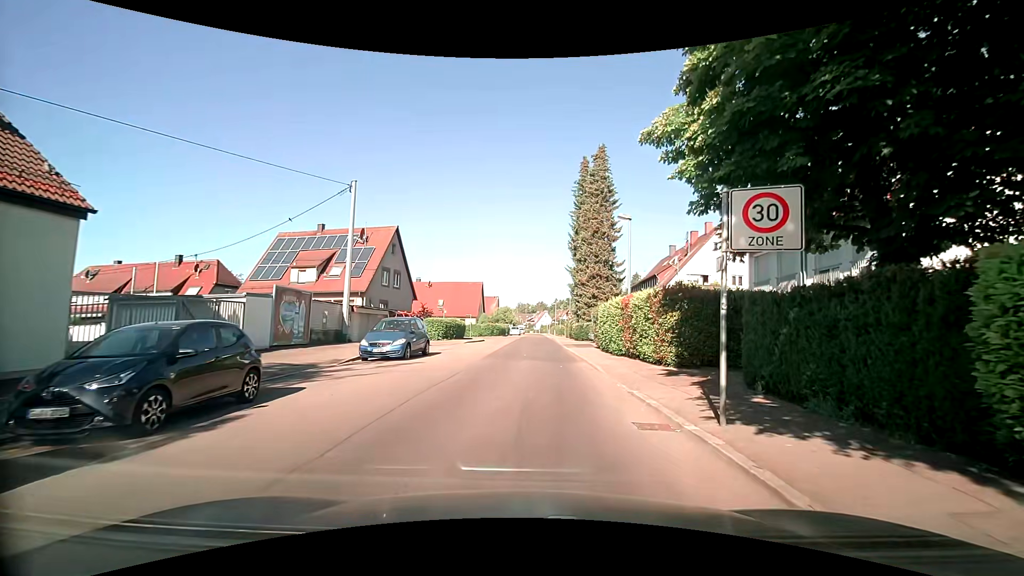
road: residential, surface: asphalt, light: Day
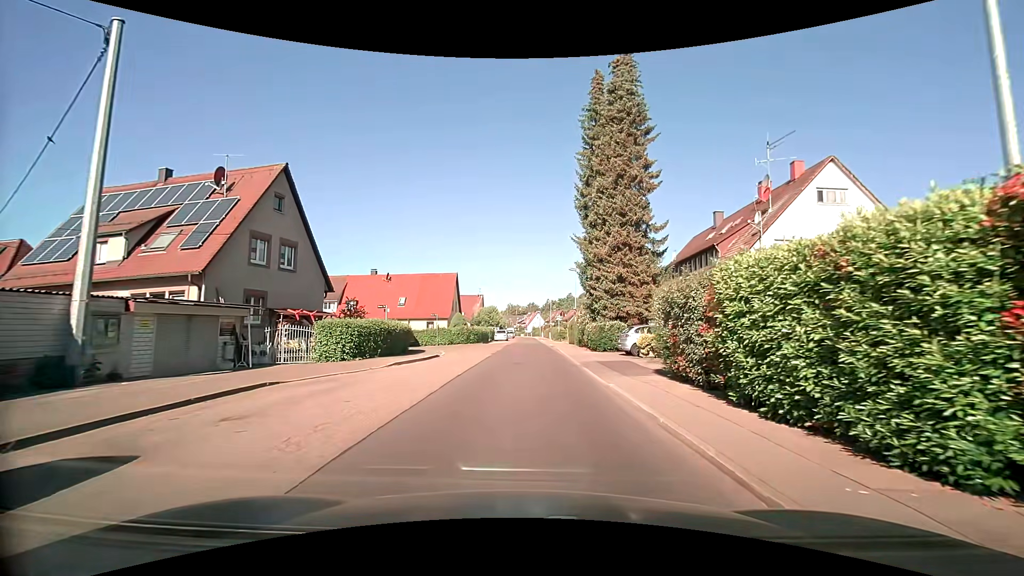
(+0.9, +17.6) m; +3°
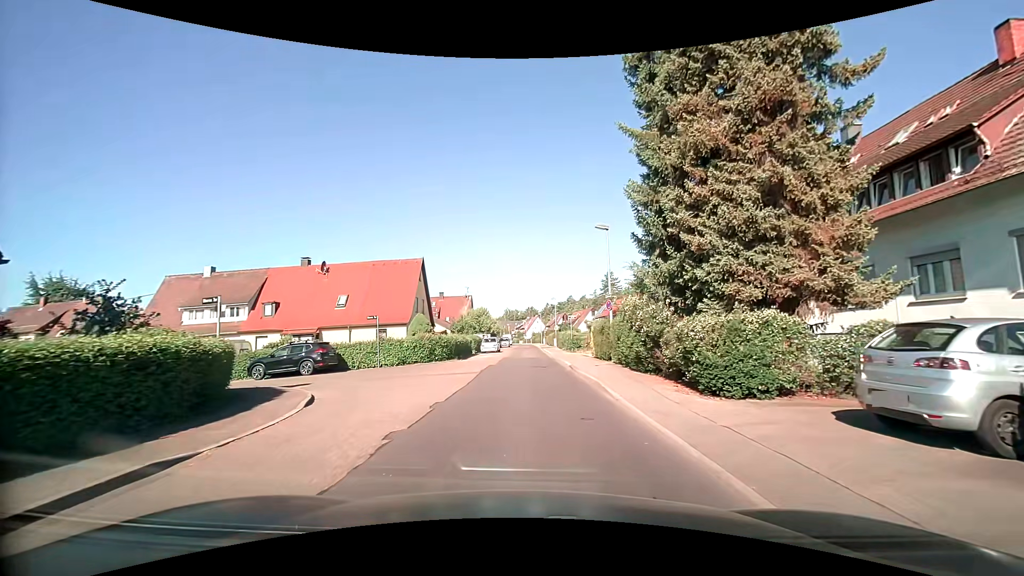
(0.0, +17.6) m; 0°
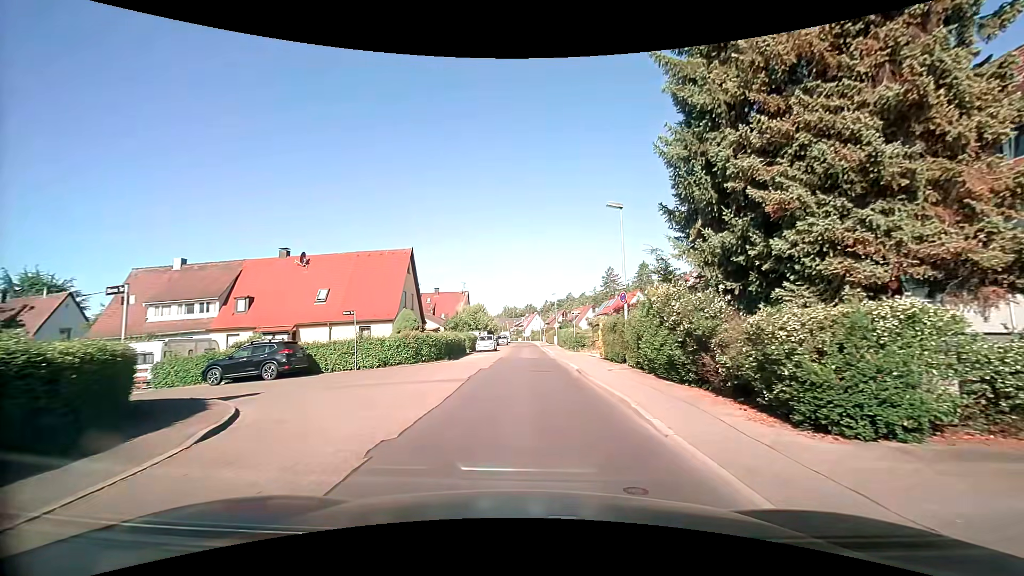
(0.0, +3.5) m; 0°
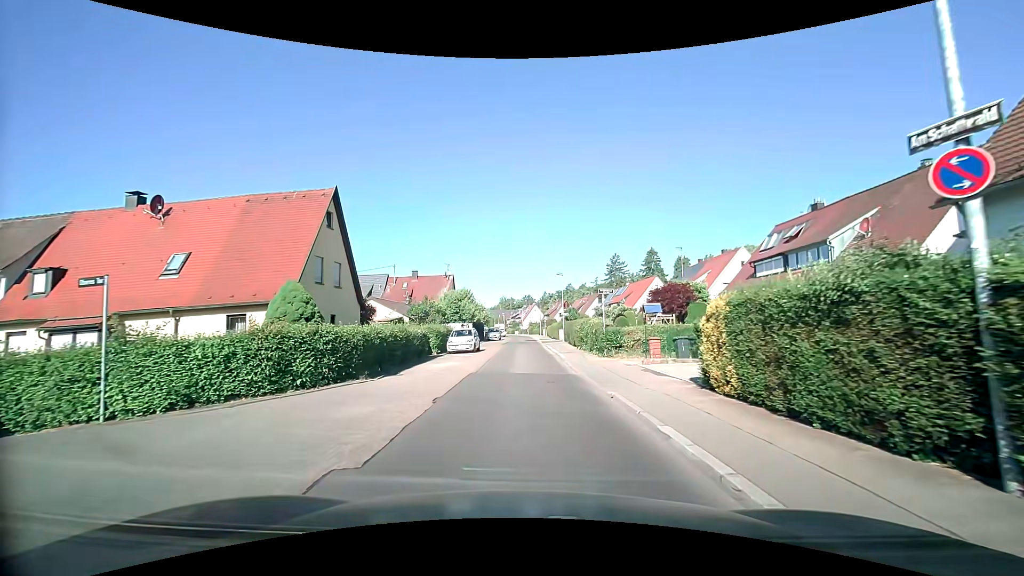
(+0.1, +14.6) m; 0°
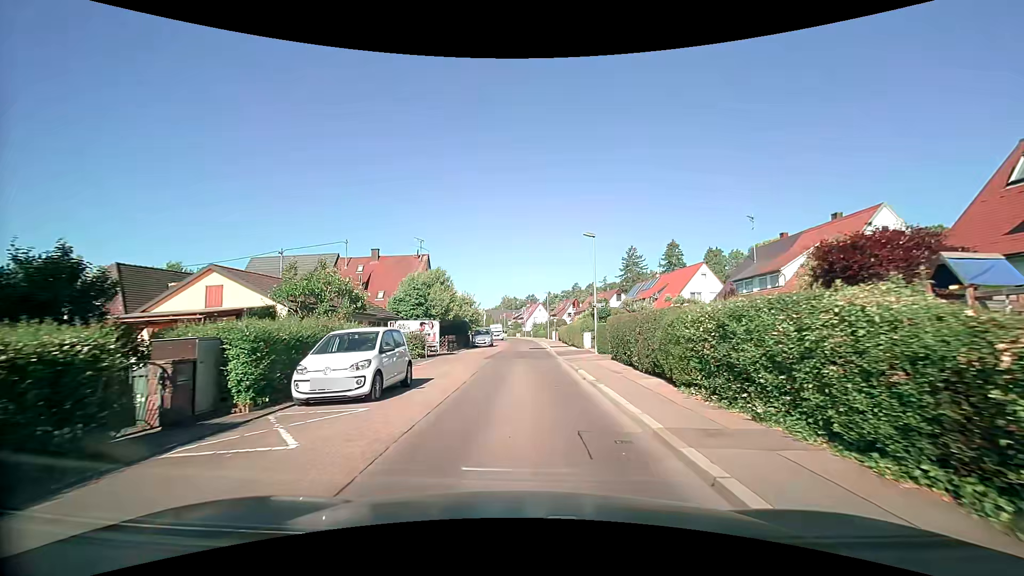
(-0.1, +19.4) m; -2°
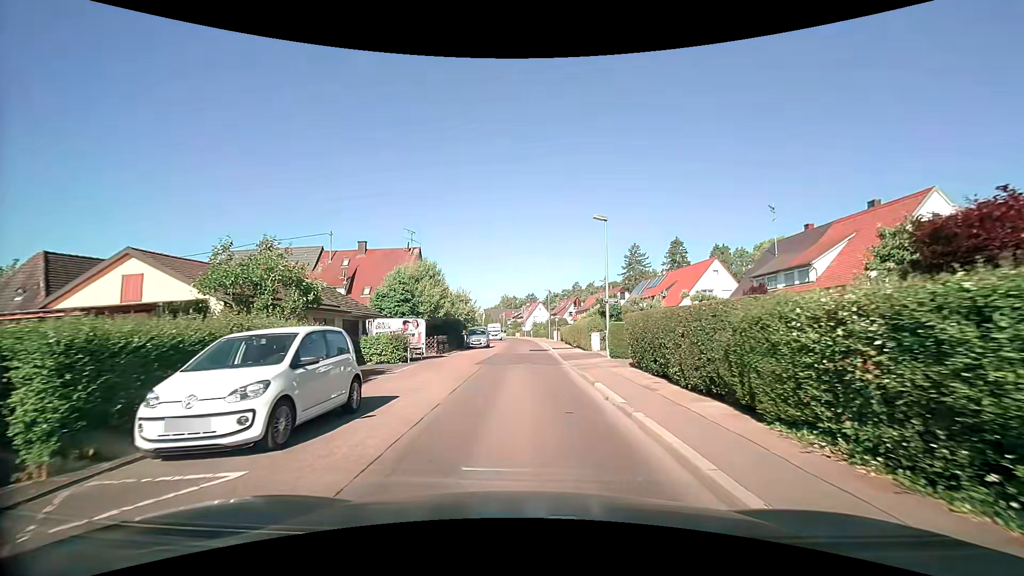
(+0.1, +3.8) m; +1°
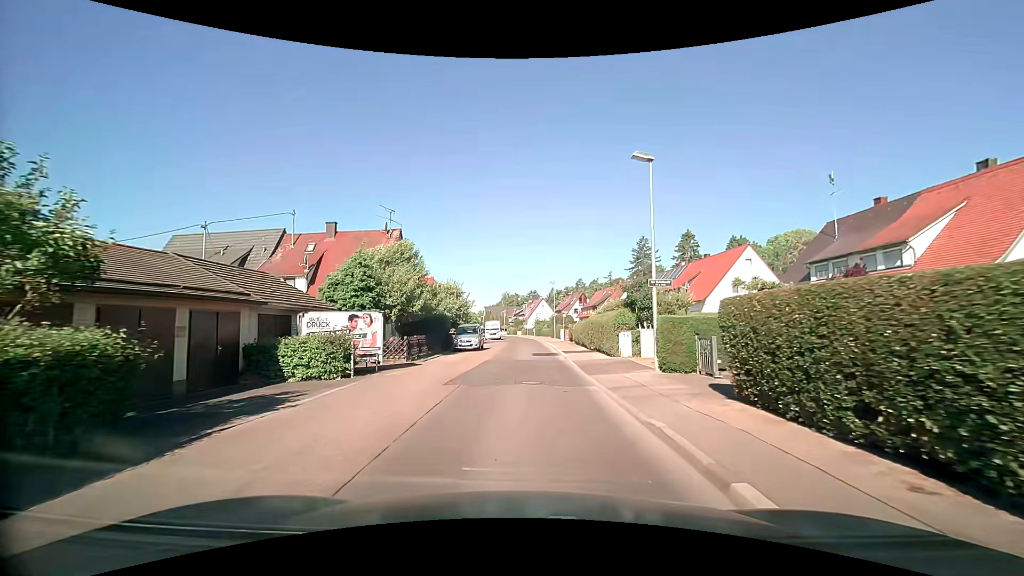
(0.0, +7.6) m; +1°
(0, +10) (0, +20) (0, +30) (0, +40) (-1, +50) (-1, +60) (-2, +70) (-3, +80) (-4, +90) (-5, +100) m
